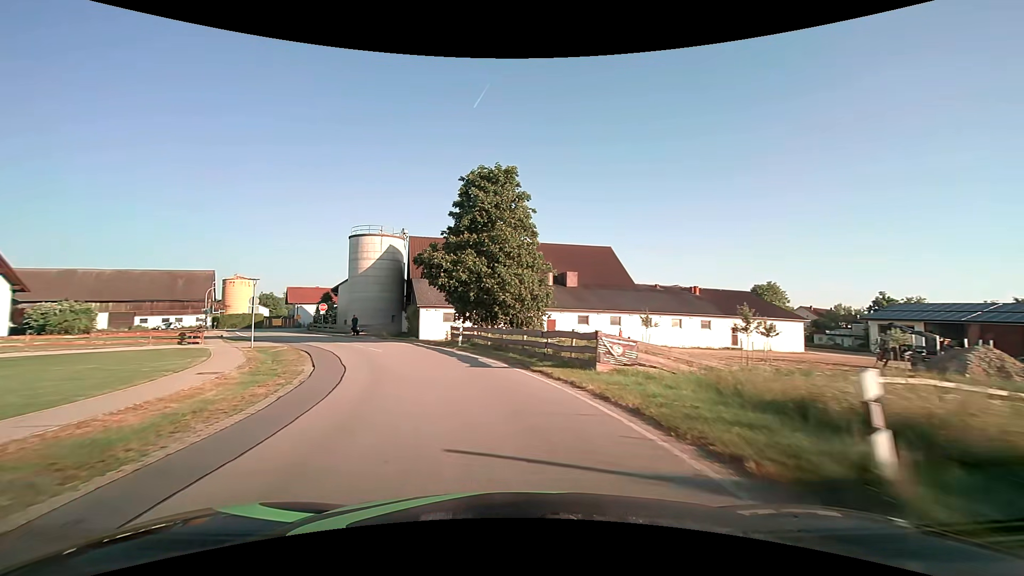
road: secondary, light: Day
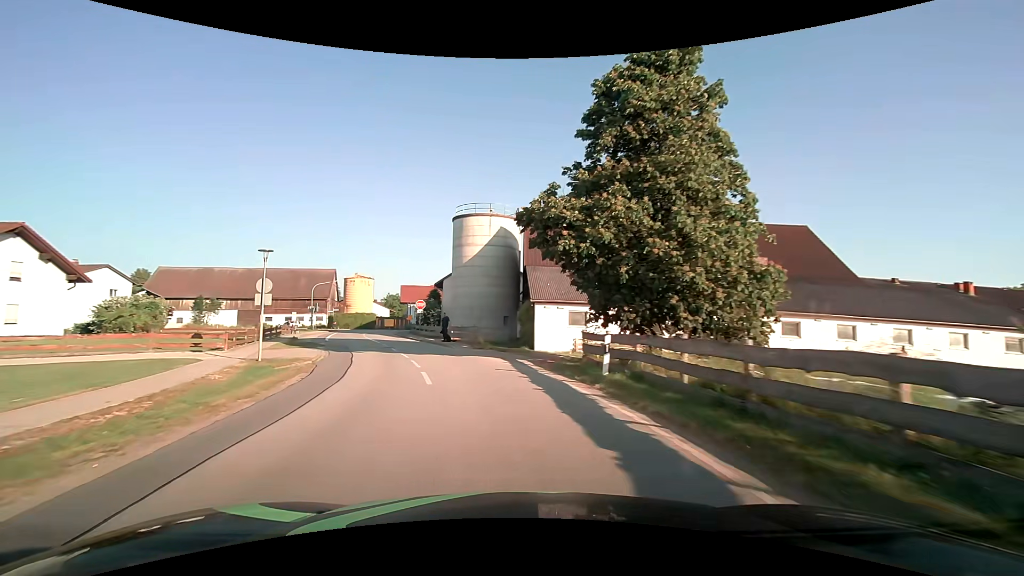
(-1.7, +15.1) m; -14°
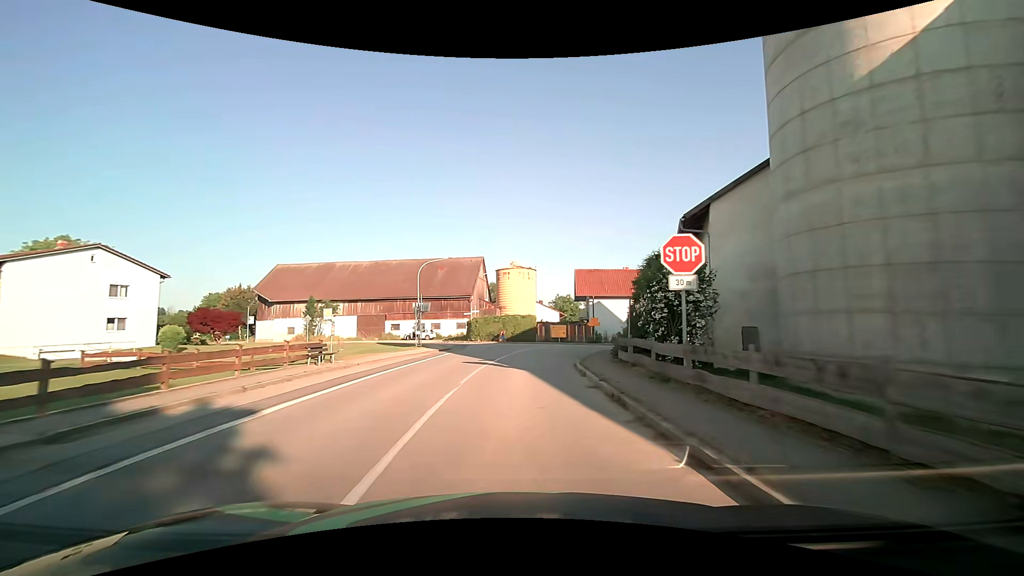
(-9.0, +36.4) m; -20°
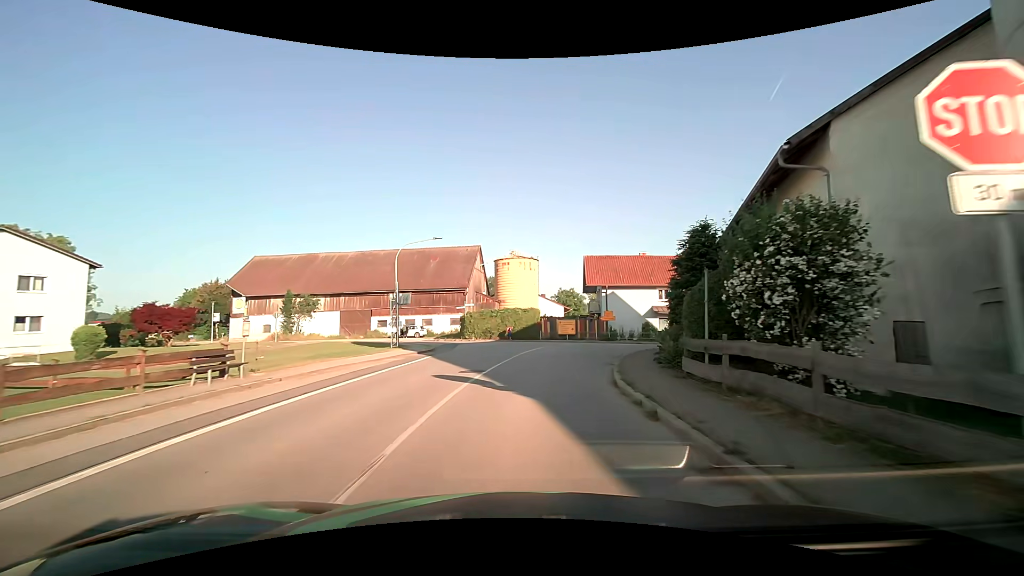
(0.0, +7.1) m; -1°
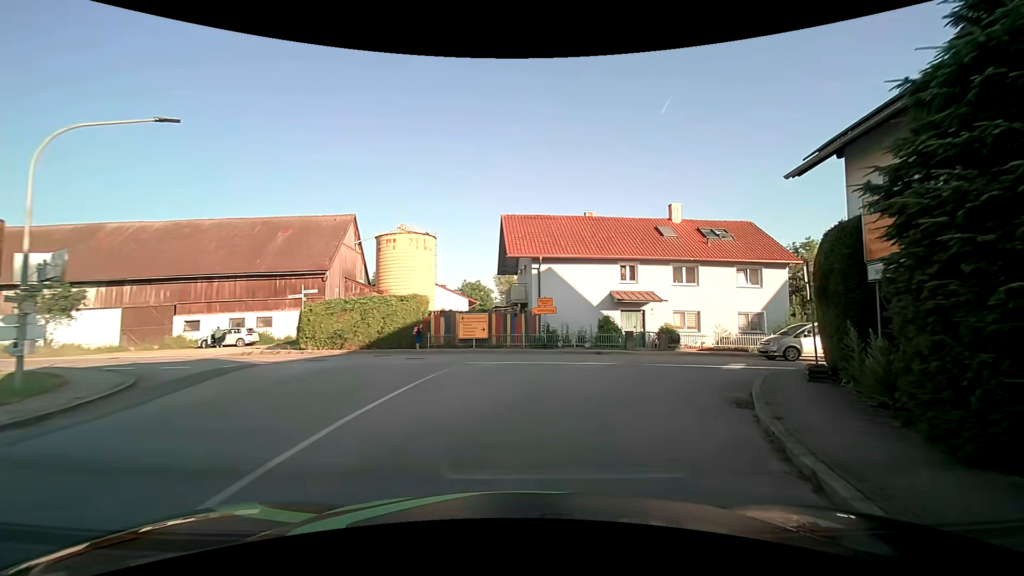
(+1.1, +17.4) m; +10°
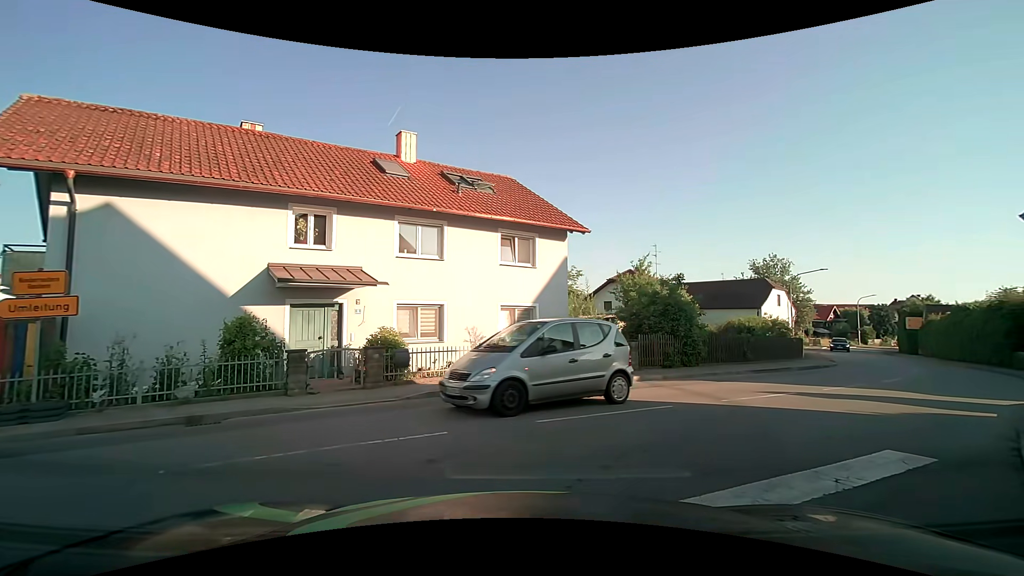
(+2.7, +12.5) m; +30°
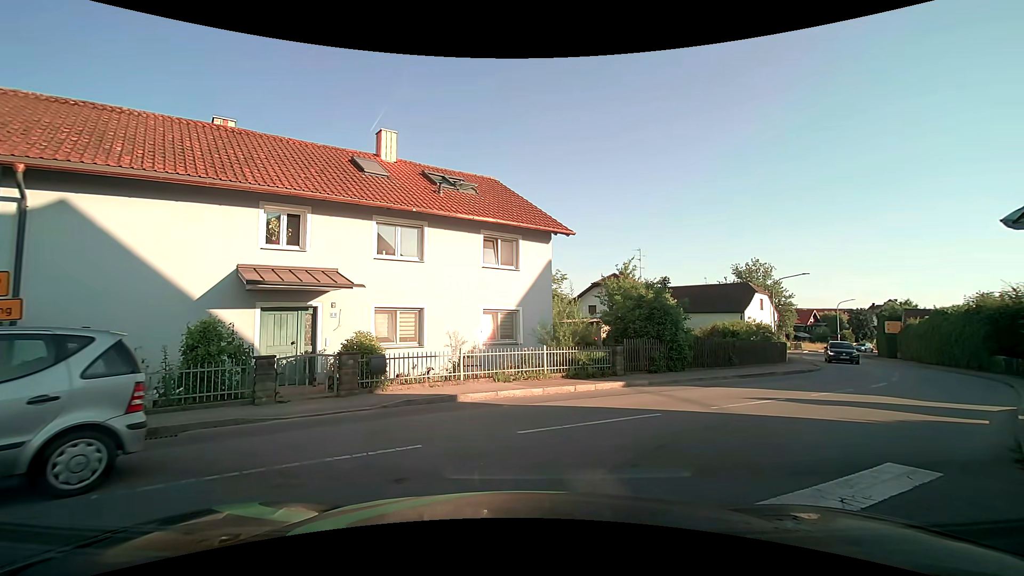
(0.0, +0.5) m; 0°
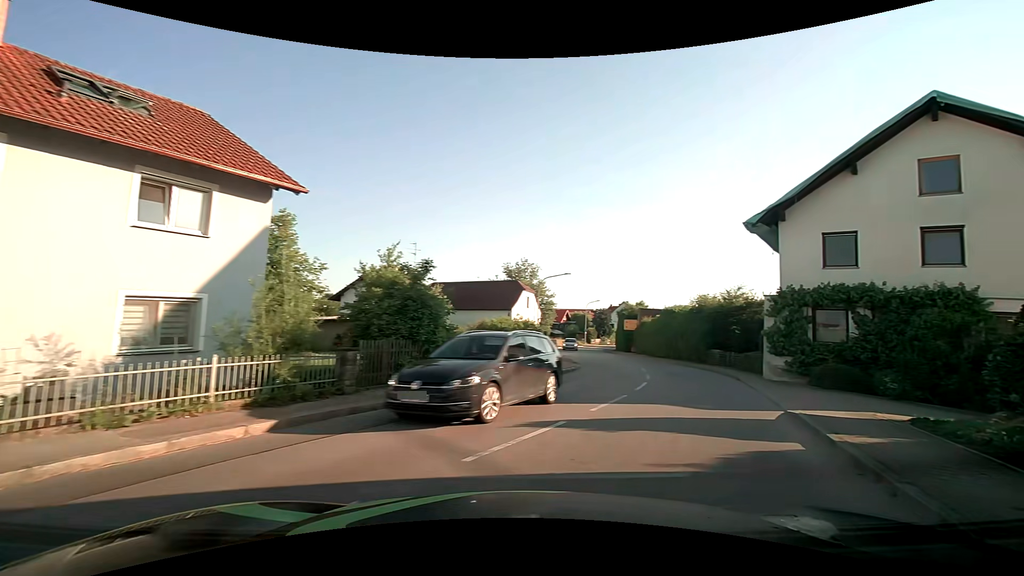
(+1.1, +5.1) m; +24°
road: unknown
